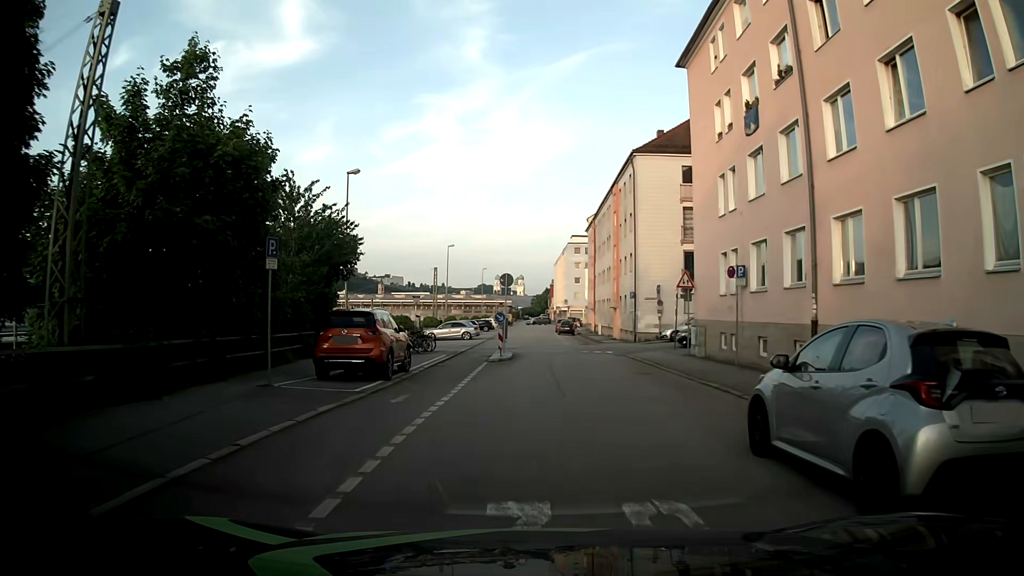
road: residential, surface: asphalt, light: Day
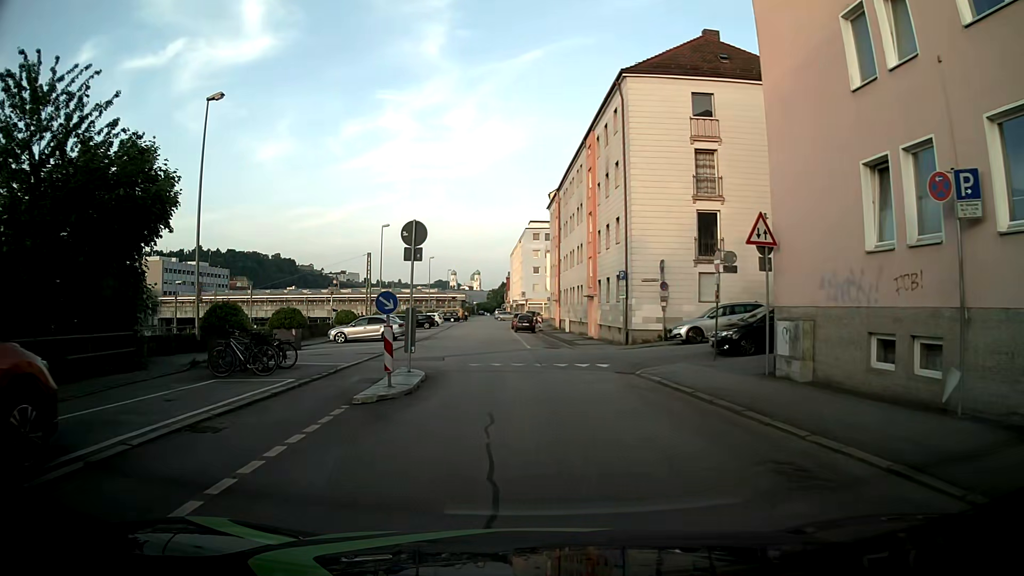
(+0.5, +13.9) m; +5°
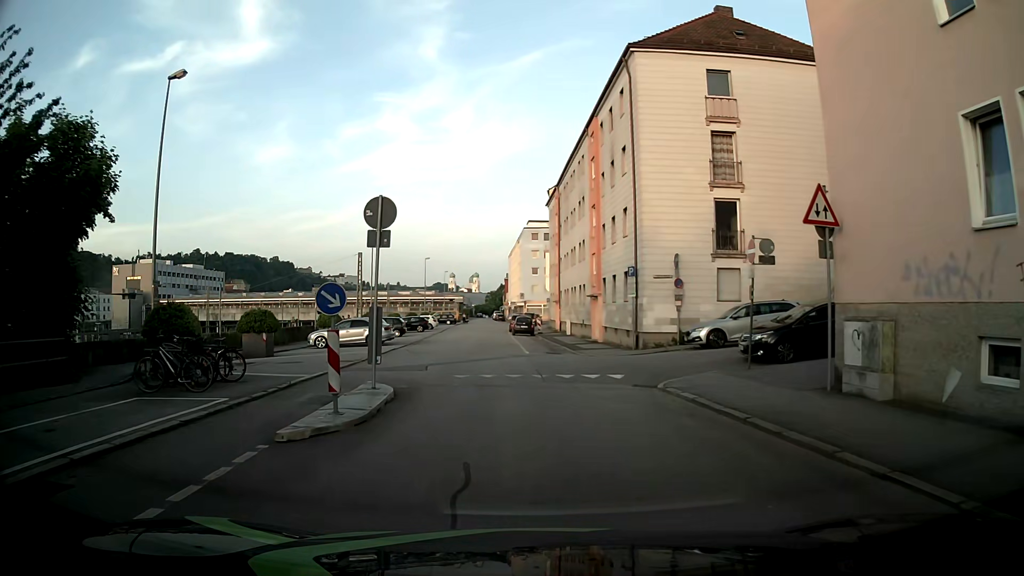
(0.0, +3.2) m; +1°
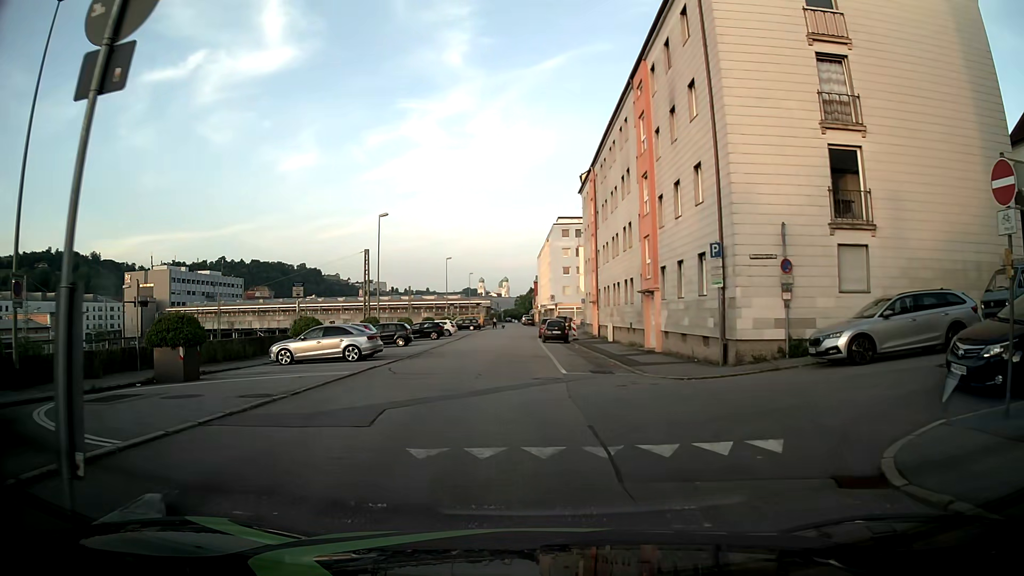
(-0.3, +8.7) m; -3°
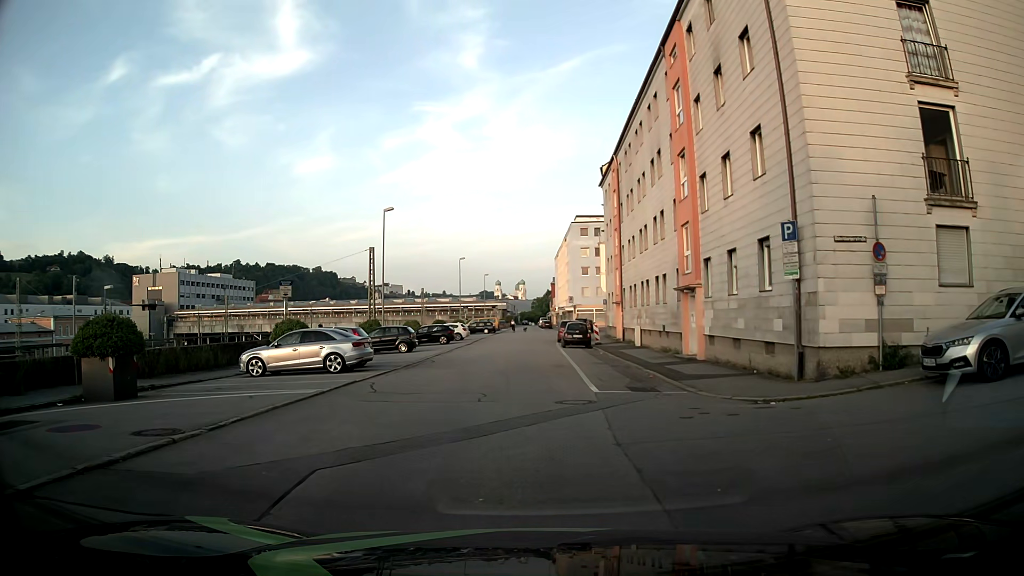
(-0.1, +4.2) m; -3°
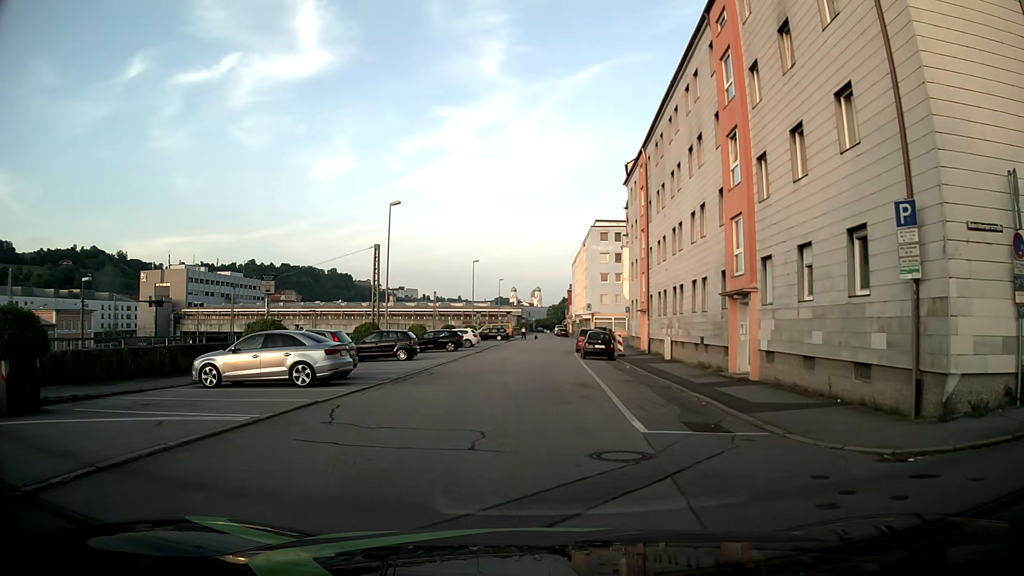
(0.0, +4.4) m; 0°
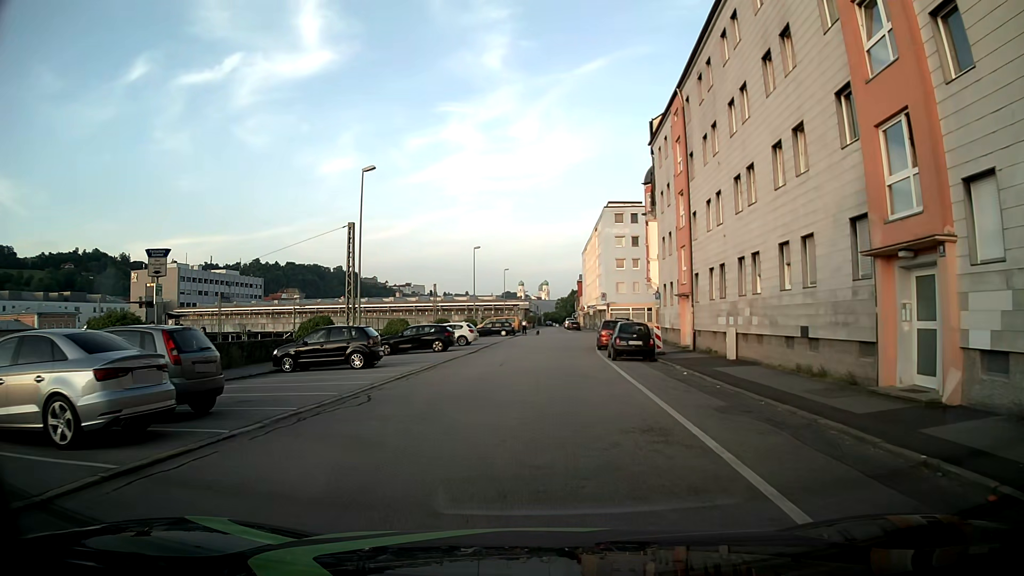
(0.0, +9.8) m; +1°
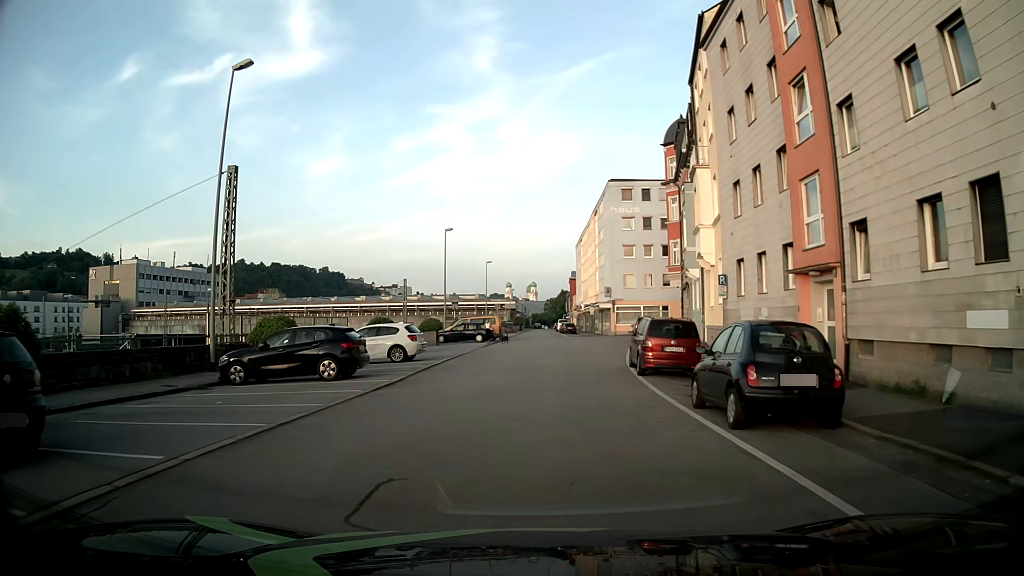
(-0.3, +16.9) m; 0°
